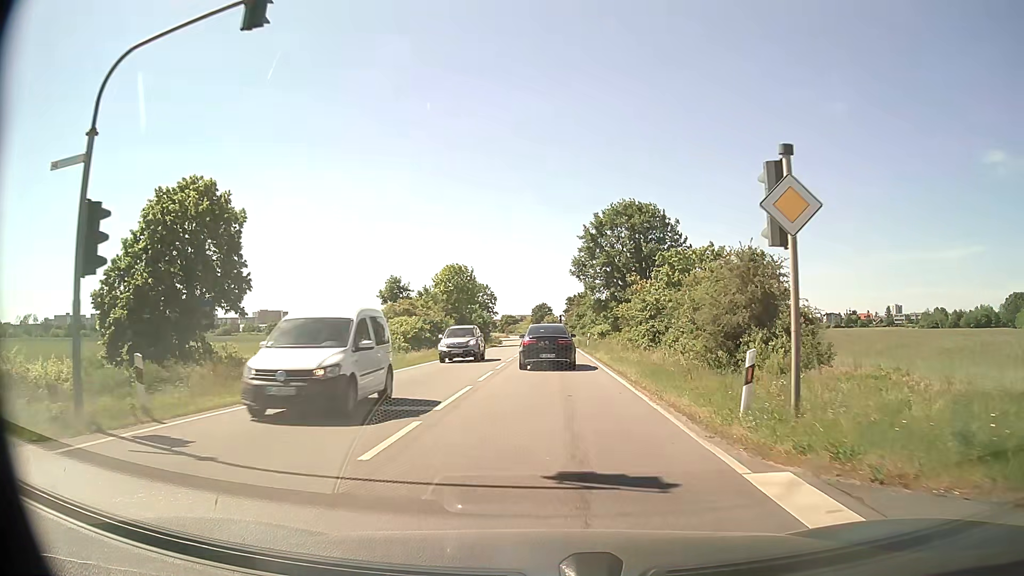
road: primary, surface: asphalt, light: Day
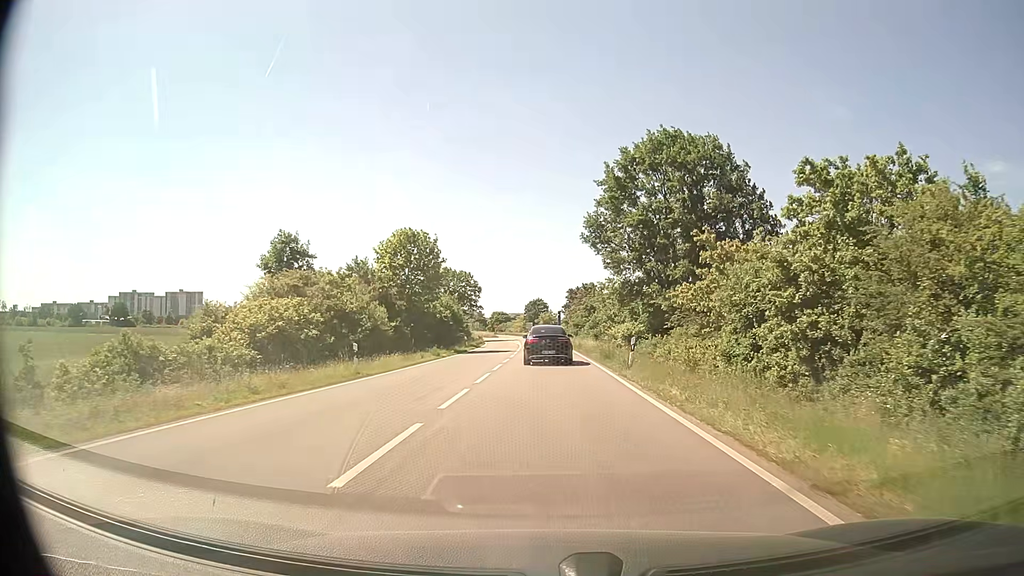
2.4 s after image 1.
(+0.1, +25.3) m; 0°
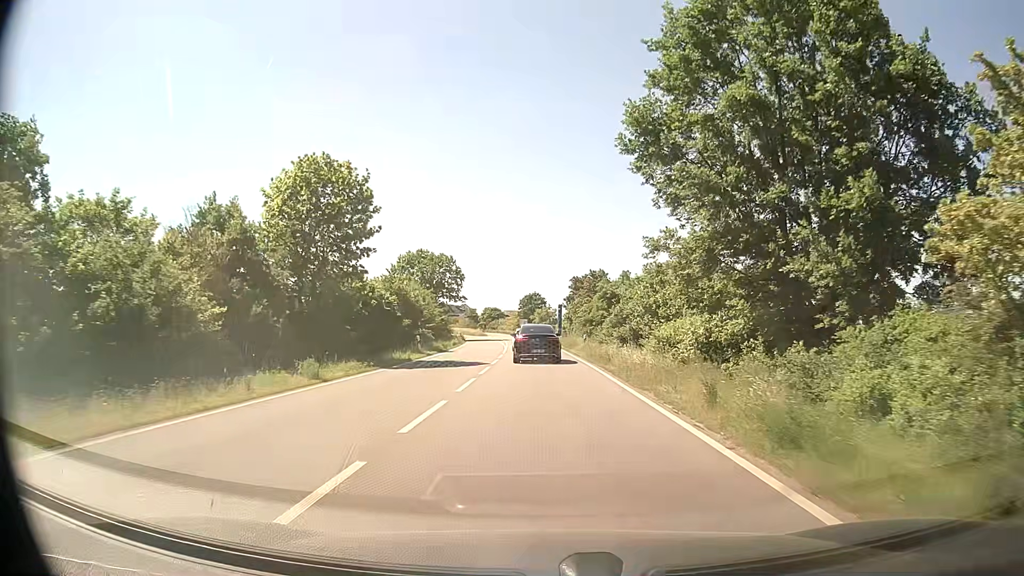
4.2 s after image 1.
(+0.1, +21.3) m; 0°
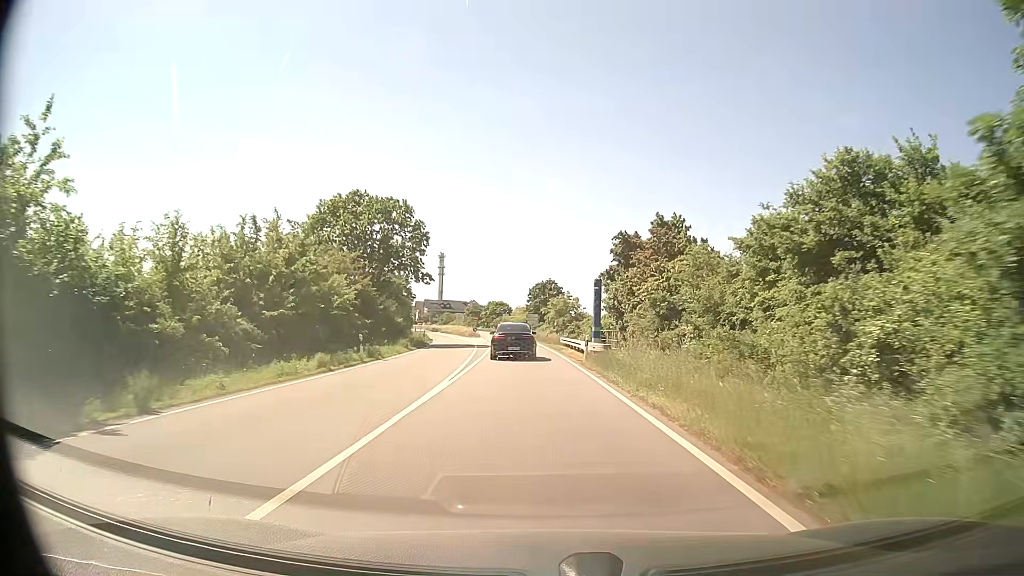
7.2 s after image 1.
(-0.2, +39.1) m; -1°
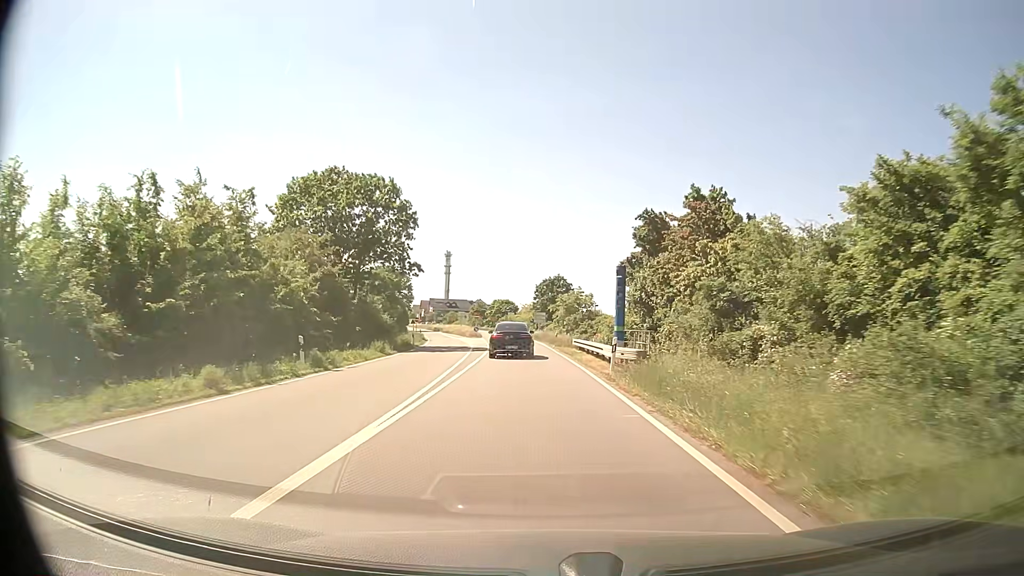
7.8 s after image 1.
(0.0, +8.2) m; -1°
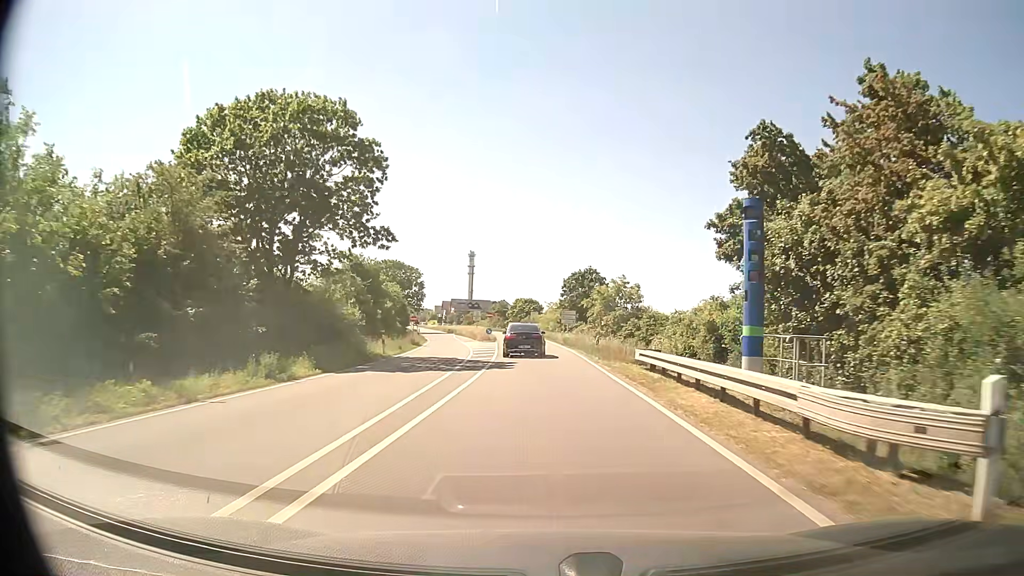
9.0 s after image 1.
(-0.4, +16.7) m; -2°
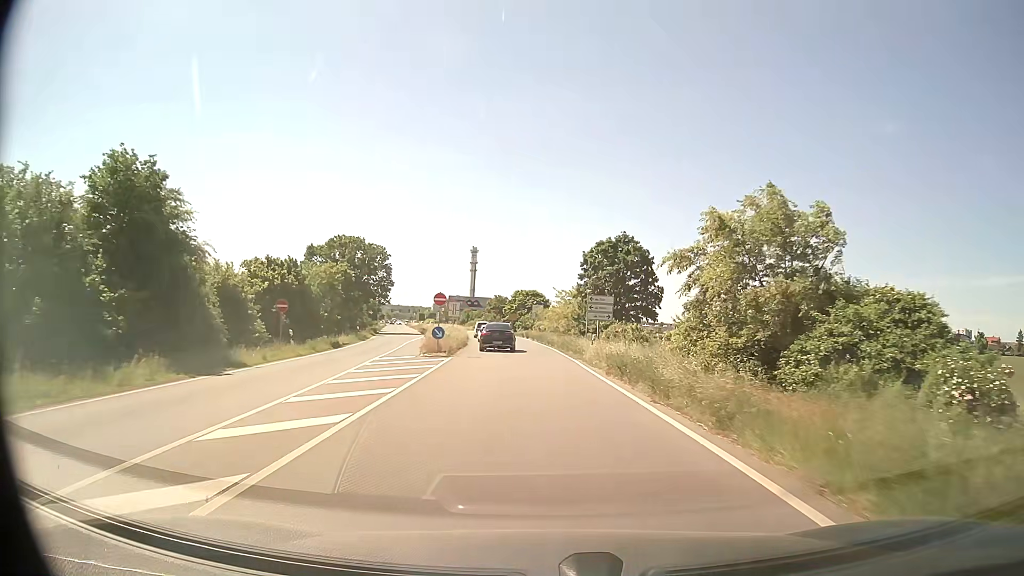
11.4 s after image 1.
(-0.4, +34.1) m; -1°
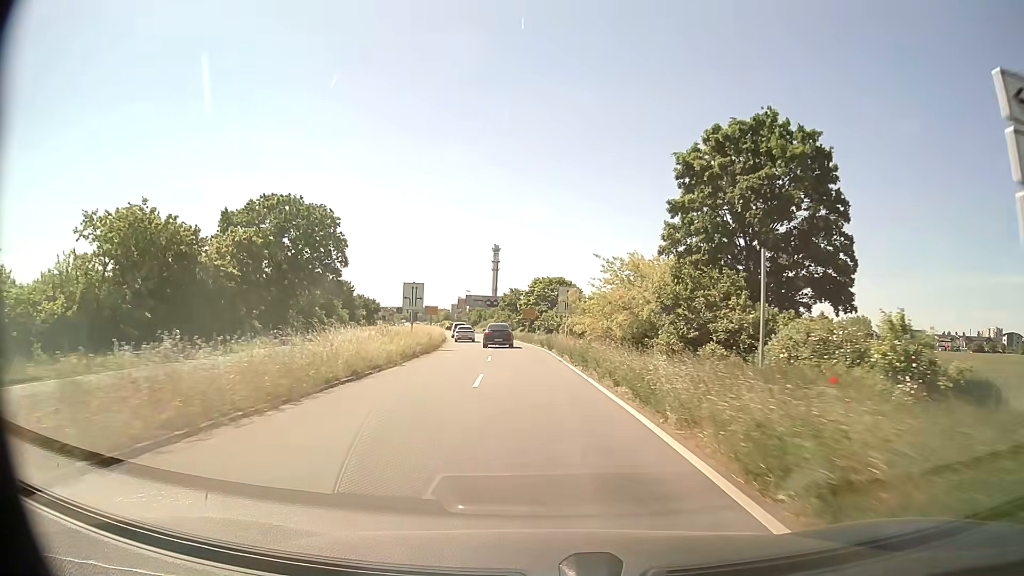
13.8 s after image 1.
(-0.4, +35.0) m; -2°
(0, +10) (0, +20) (-1, +30) (-1, +40) (-2, +50) (-3, +60) (-4, +70) (-6, +80) (-7, +90) (-9, +99) m
